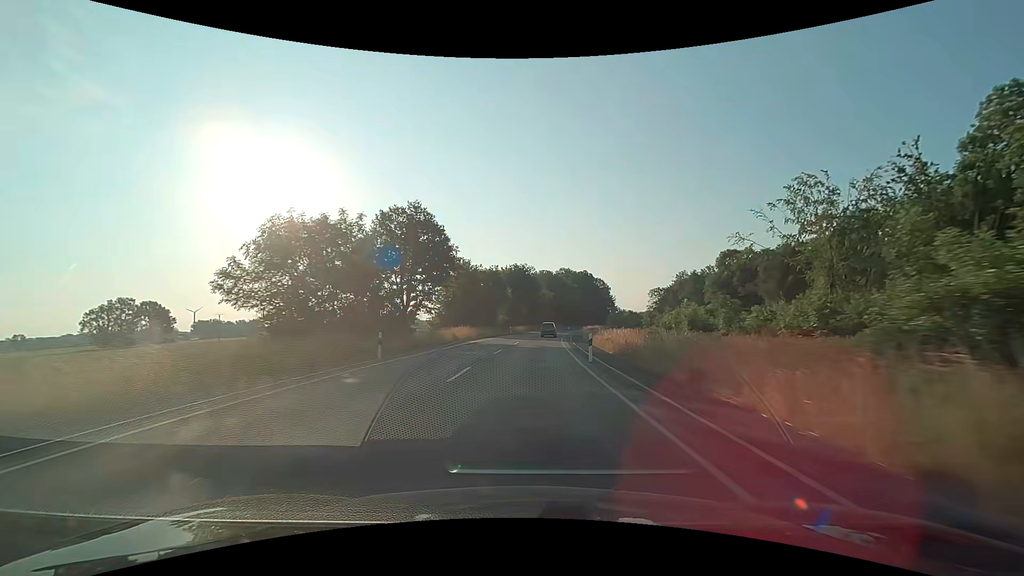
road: secondary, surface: asphalt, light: Day
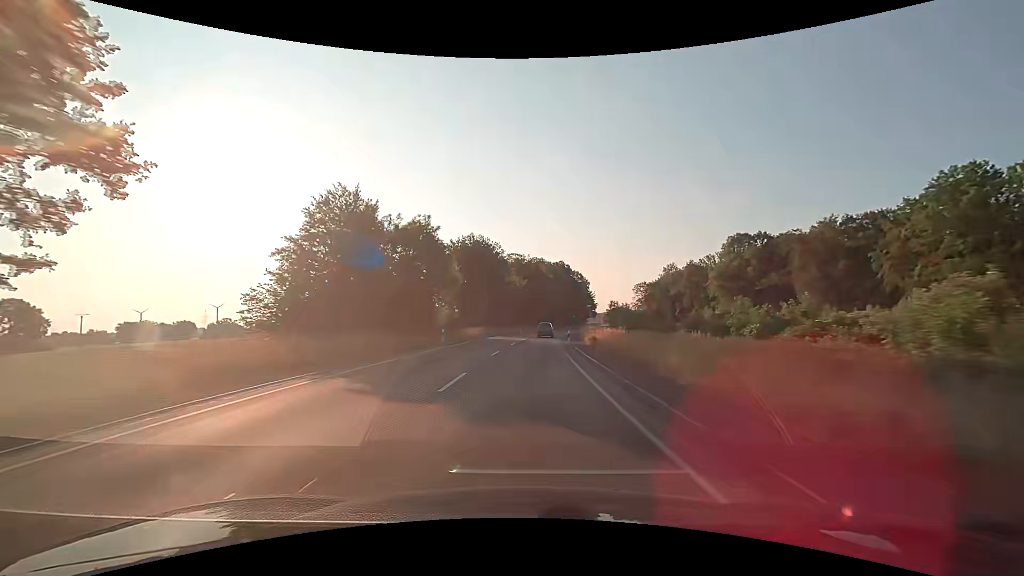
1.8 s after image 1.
(+1.2, +37.3) m; +4°
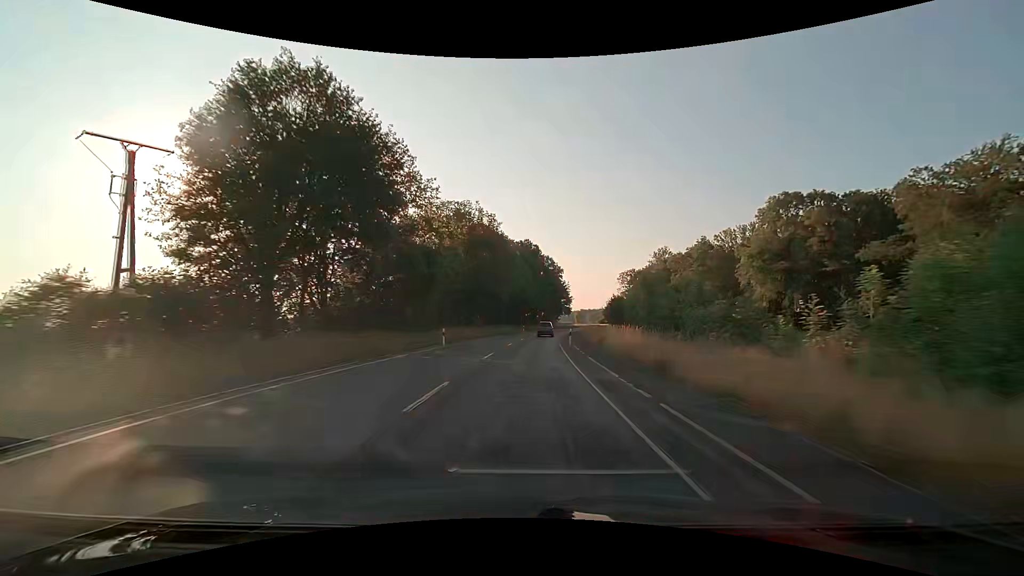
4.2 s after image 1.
(+1.8, +49.9) m; +4°
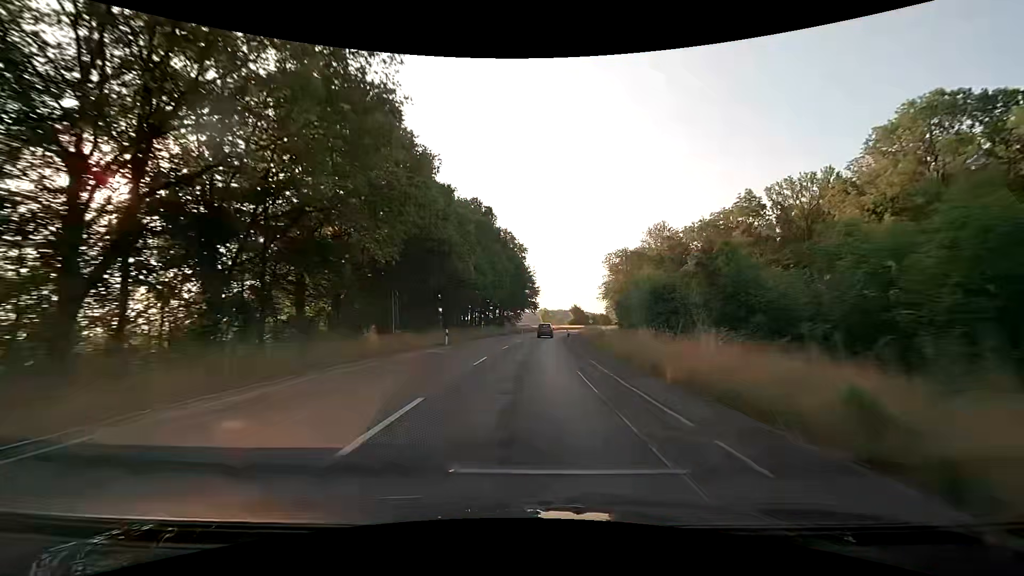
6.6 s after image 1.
(+2.2, +49.9) m; +5°
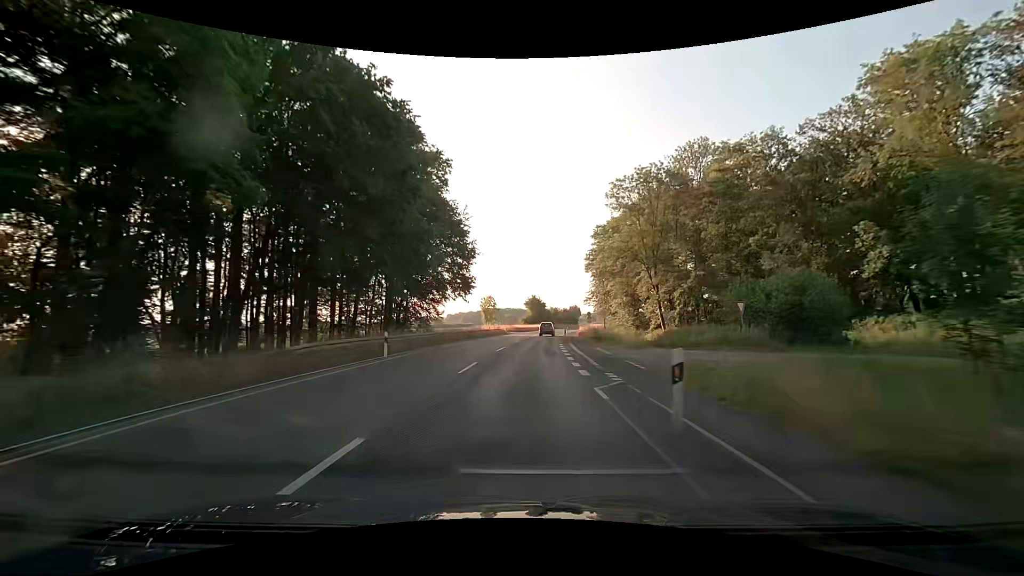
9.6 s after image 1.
(+3.0, +62.4) m; +6°
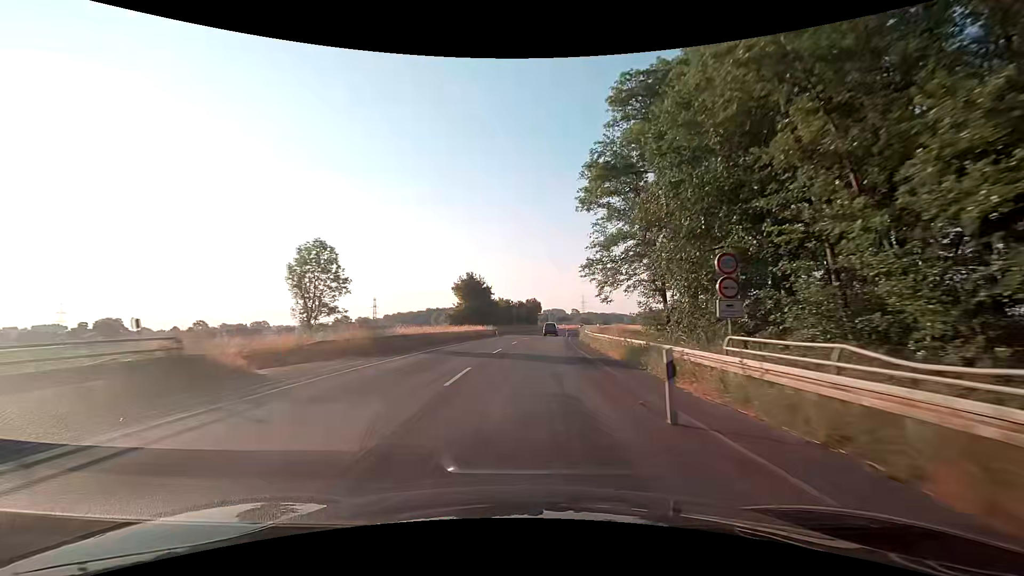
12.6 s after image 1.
(+3.0, +62.5) m; +7°
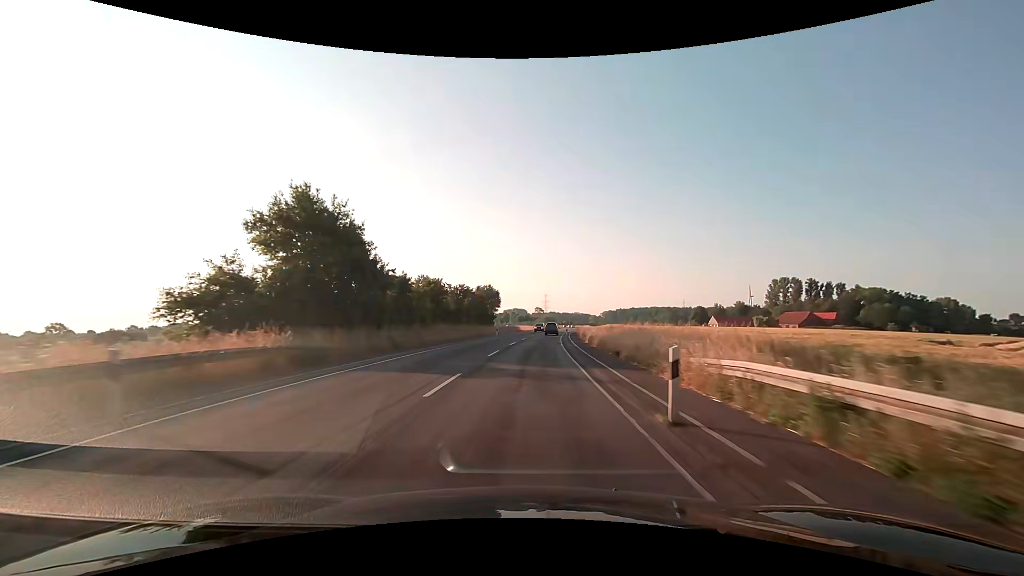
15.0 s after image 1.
(+1.4, +50.1) m; +4°
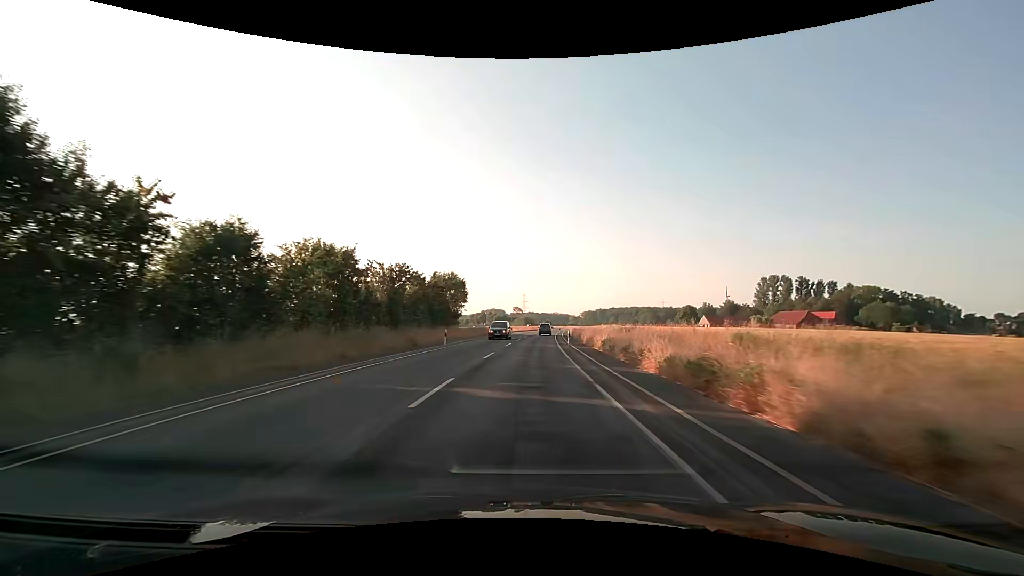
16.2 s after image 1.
(+0.6, +25.1) m; +2°
(0, +10) (0, +20) (+1, +30) (+1, +40) (+2, +50) (+2, +60) (+3, +70) (+3, +80) (+4, +90) (+5, +100) m
